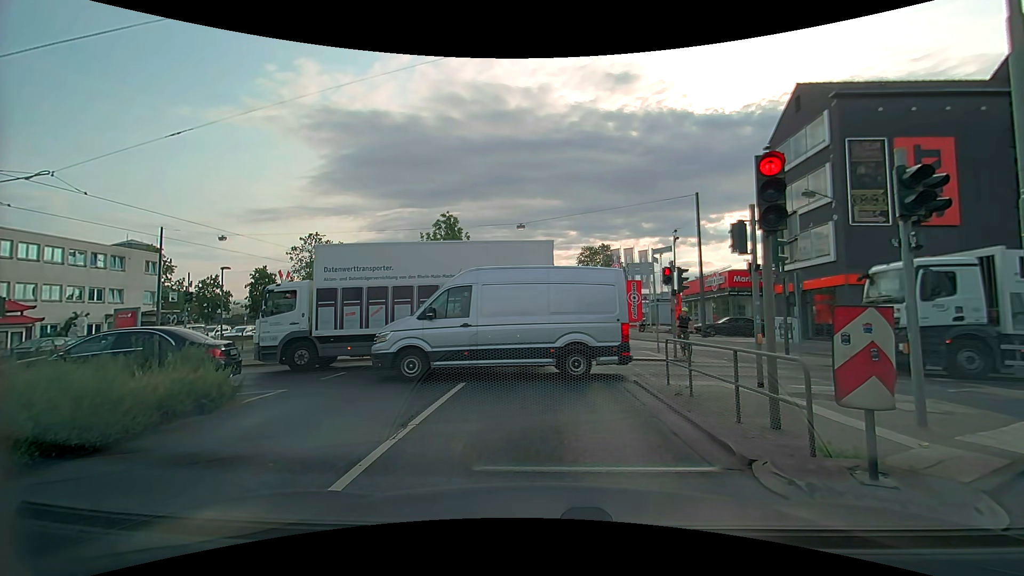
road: primary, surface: asphalt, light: Day
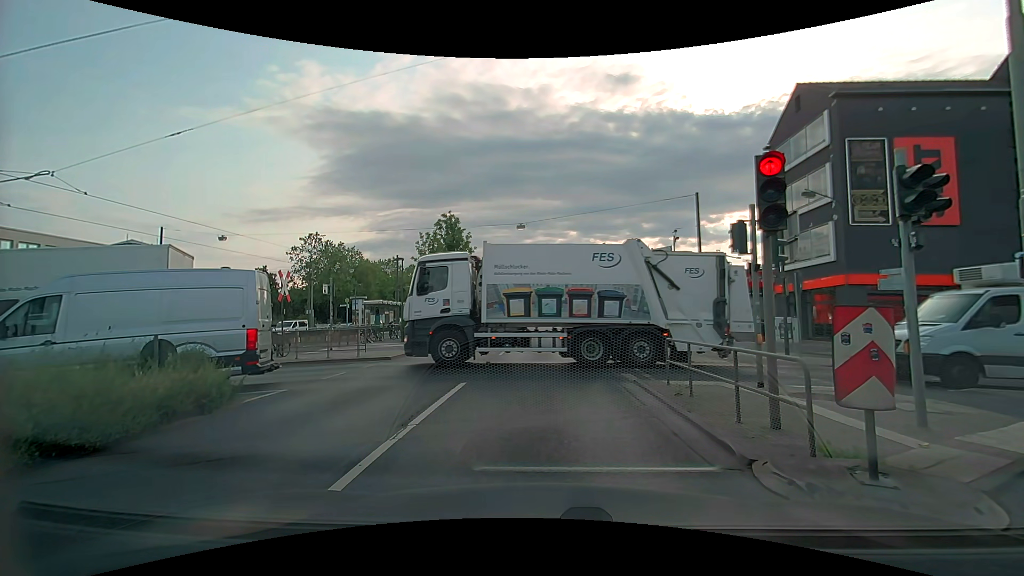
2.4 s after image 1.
(0.0, 0.0) m; 0°
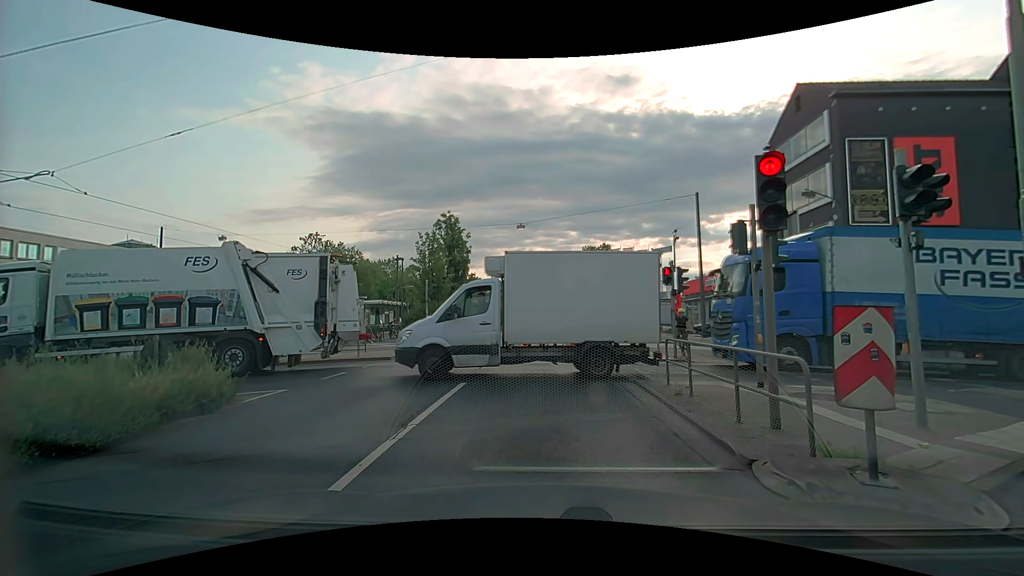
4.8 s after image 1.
(0.0, 0.0) m; 0°
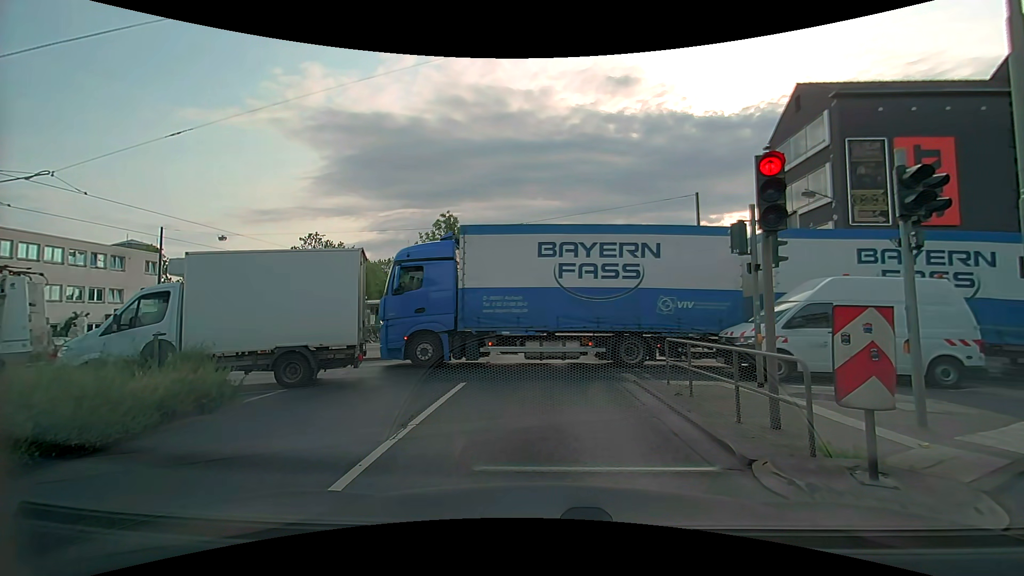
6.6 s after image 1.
(0.0, 0.0) m; 0°
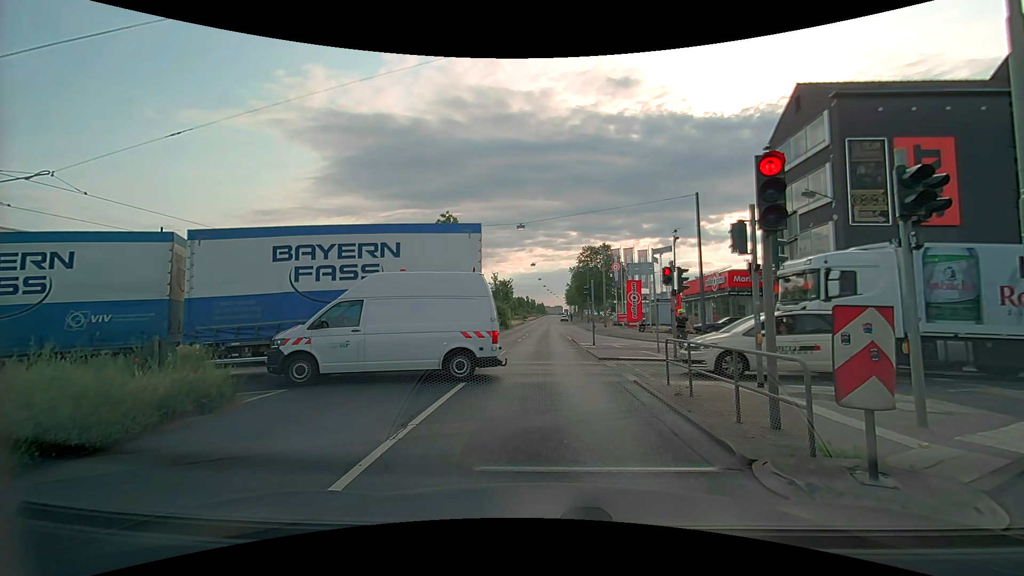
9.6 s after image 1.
(0.0, 0.0) m; 0°
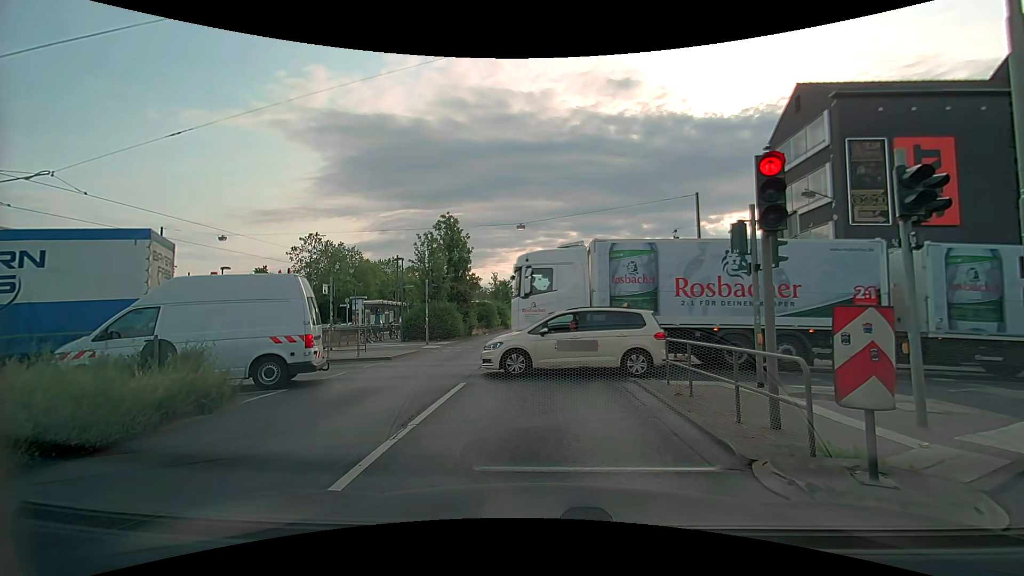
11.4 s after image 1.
(0.0, 0.0) m; 0°
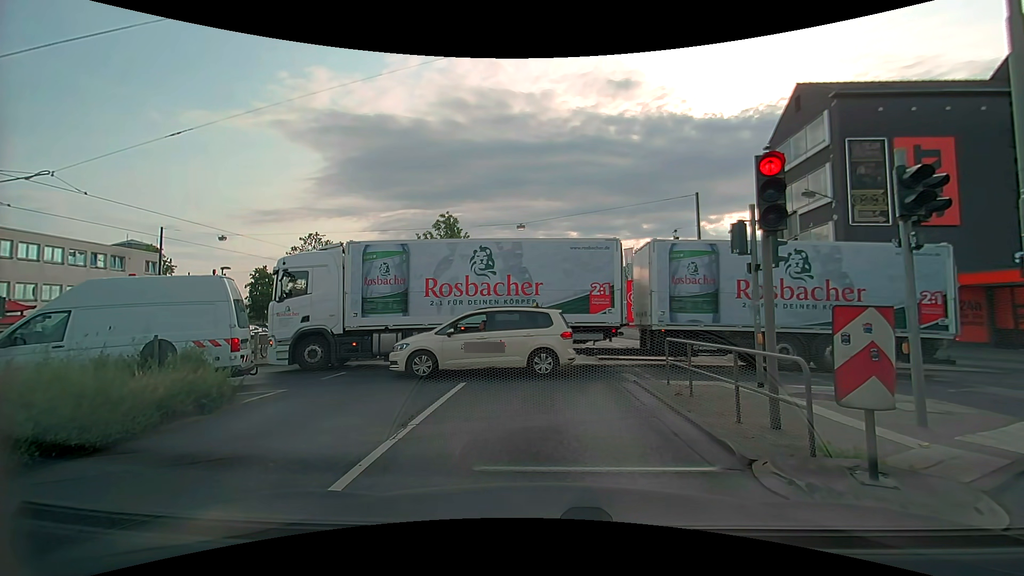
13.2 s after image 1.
(0.0, 0.0) m; 0°
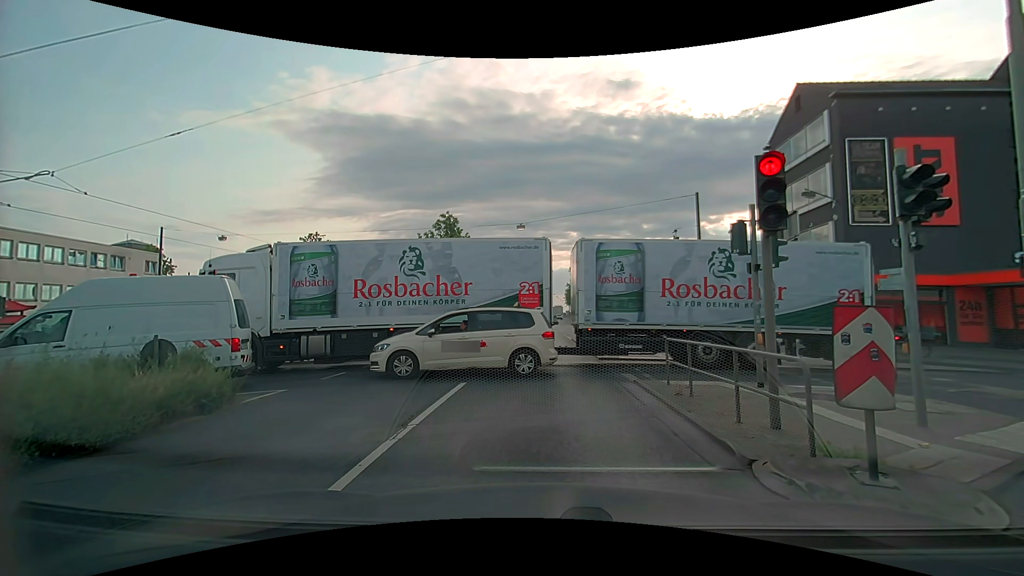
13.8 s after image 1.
(0.0, 0.0) m; 0°
